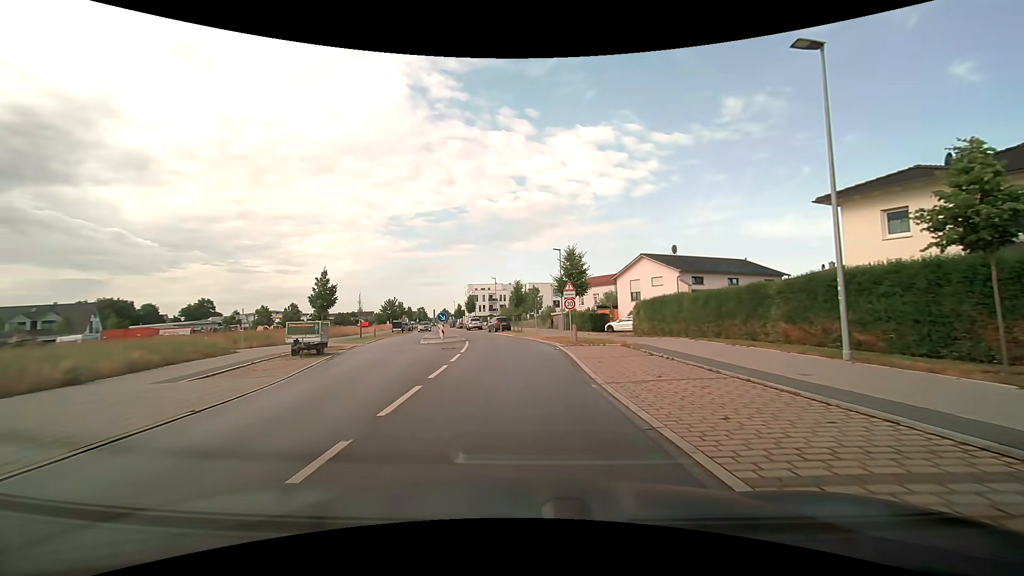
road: tertiary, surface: asphalt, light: Day
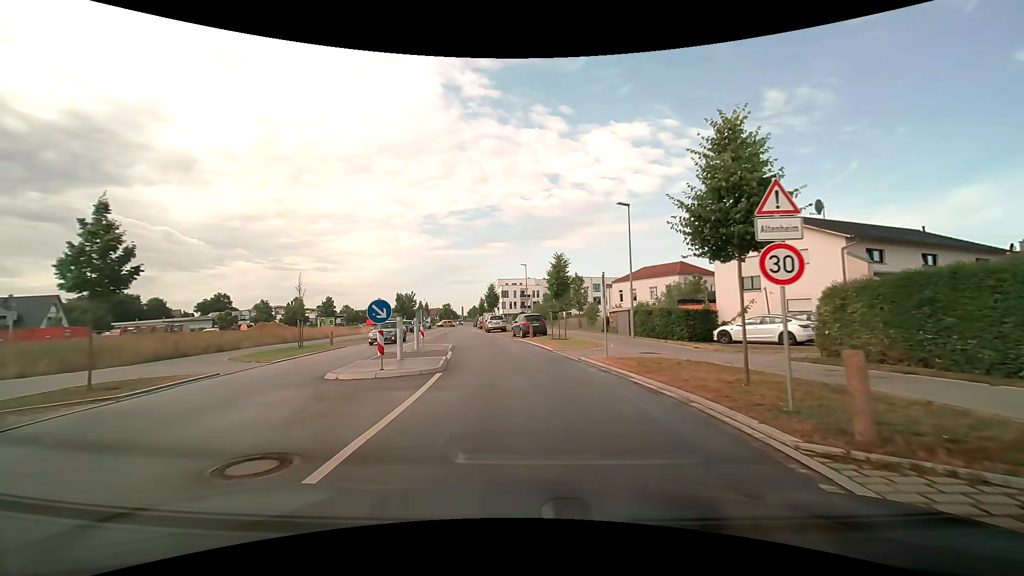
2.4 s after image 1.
(-0.7, +18.7) m; -4°
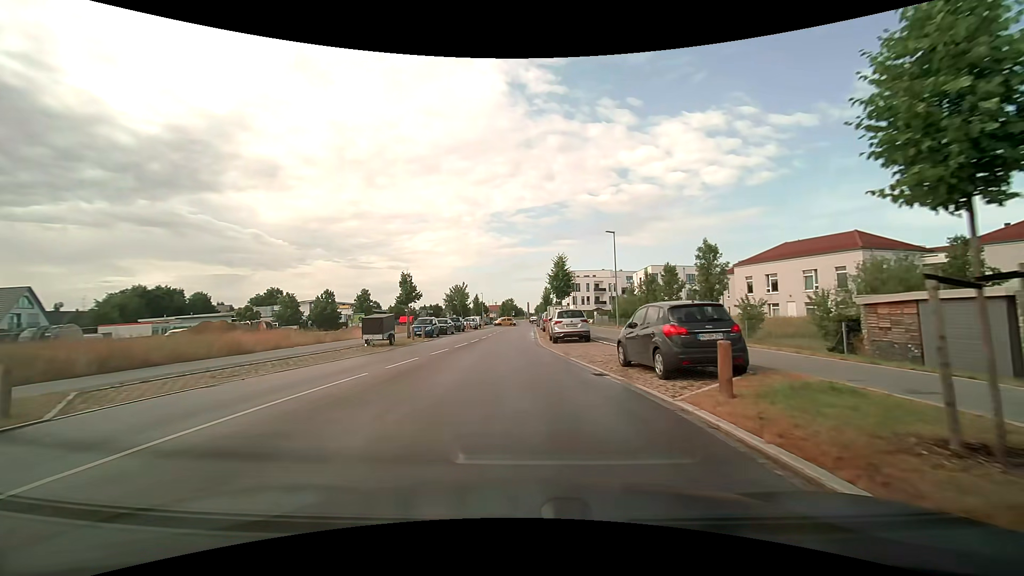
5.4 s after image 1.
(-1.4, +23.3) m; -8°
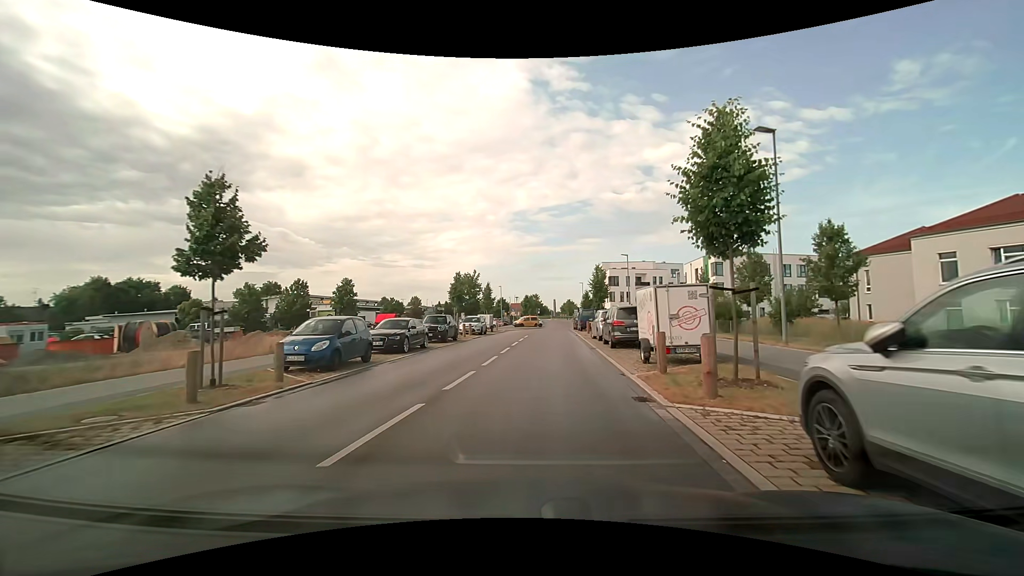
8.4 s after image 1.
(-1.0, +22.9) m; -3°
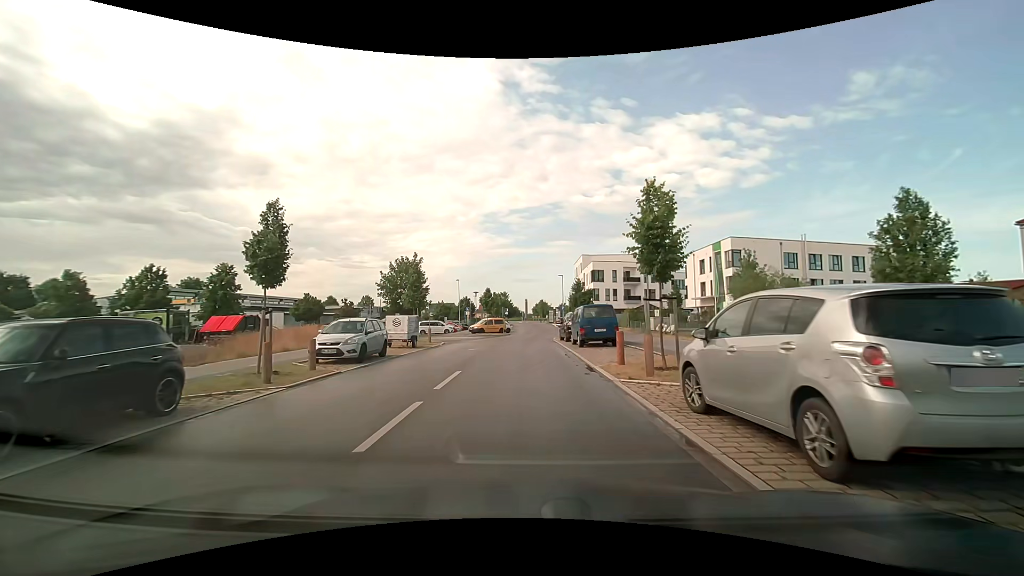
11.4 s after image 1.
(+0.9, +22.0) m; +4°
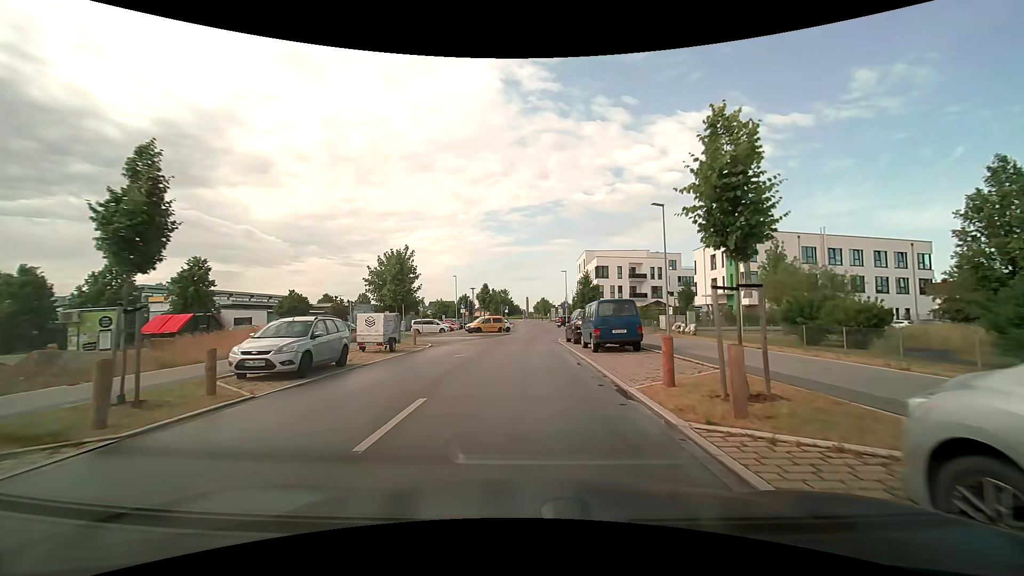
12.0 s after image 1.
(0.0, +4.5) m; 0°
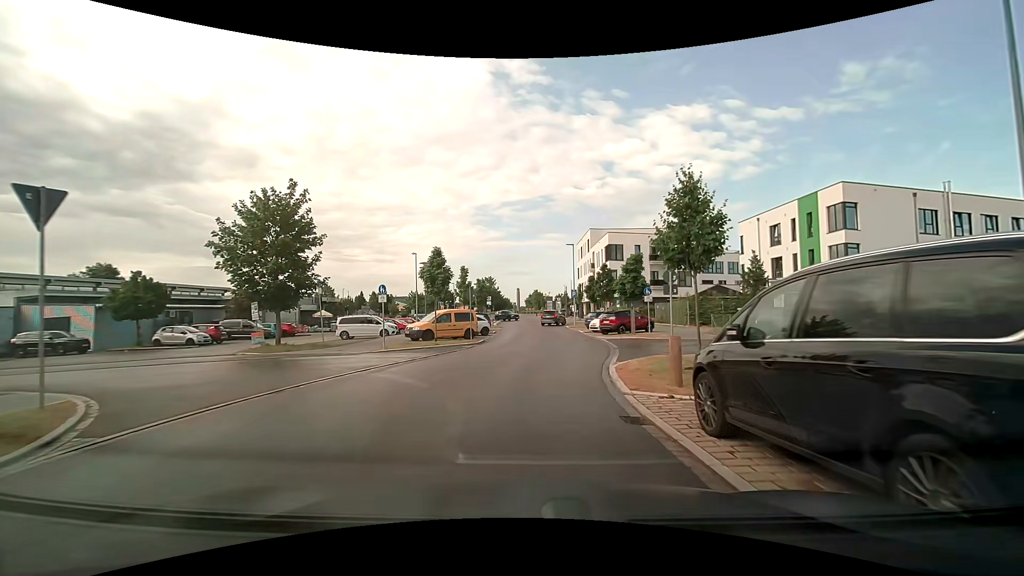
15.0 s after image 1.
(+0.1, +22.5) m; +1°
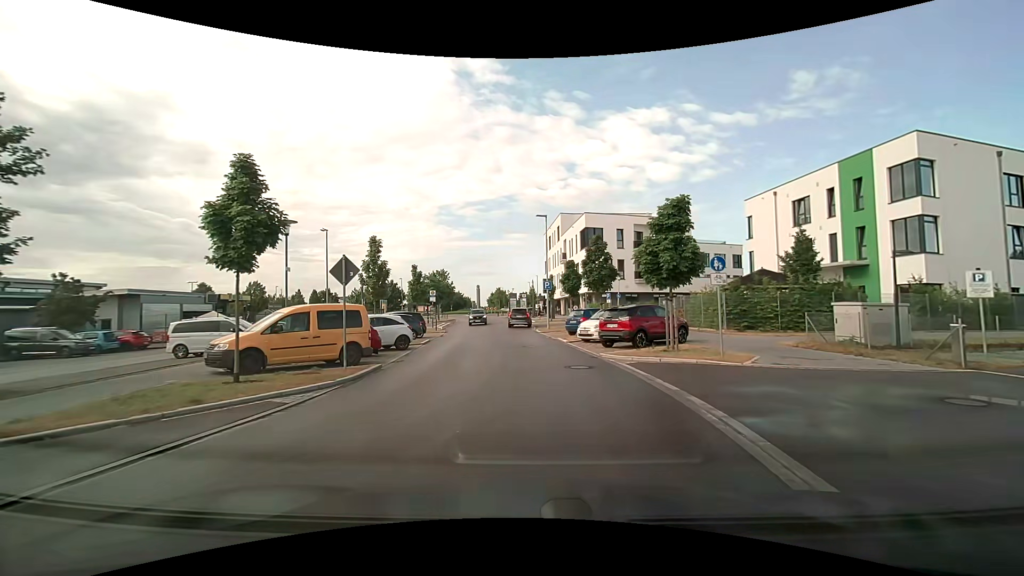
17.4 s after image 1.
(+0.5, +14.4) m; +5°
(0, +10) (0, +20) (0, +30) (-1, +40) (-2, +50) (-3, +60) (-4, +70) (-6, +80) (-7, +90) (-8, +99) m
